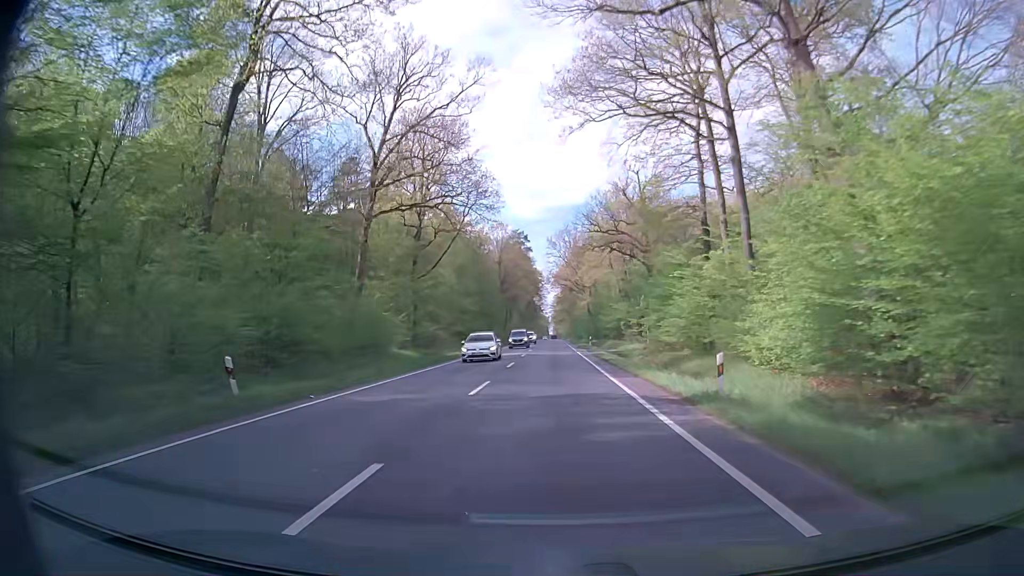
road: primary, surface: asphalt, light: Day
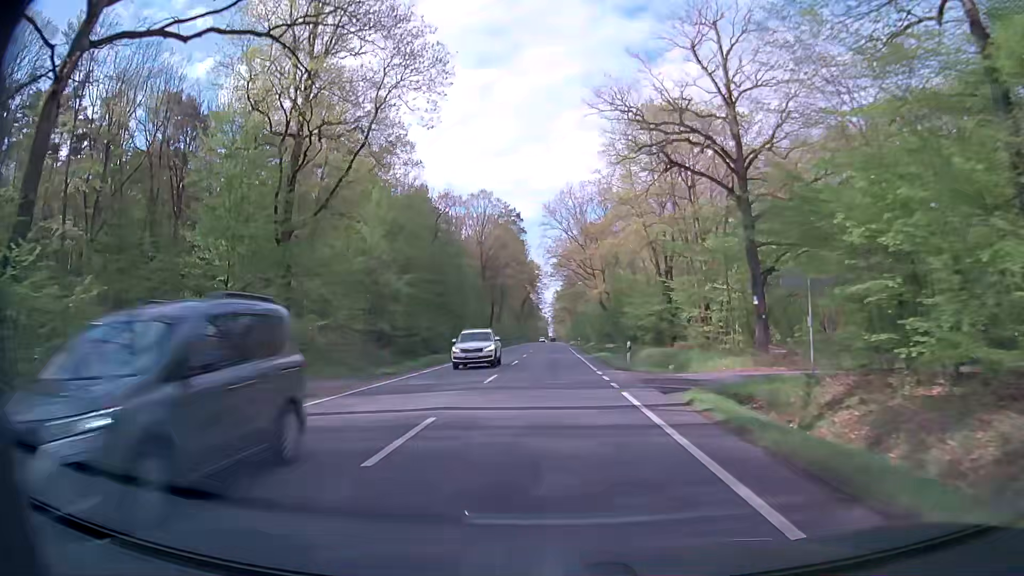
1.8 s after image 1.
(+0.1, +32.1) m; 0°
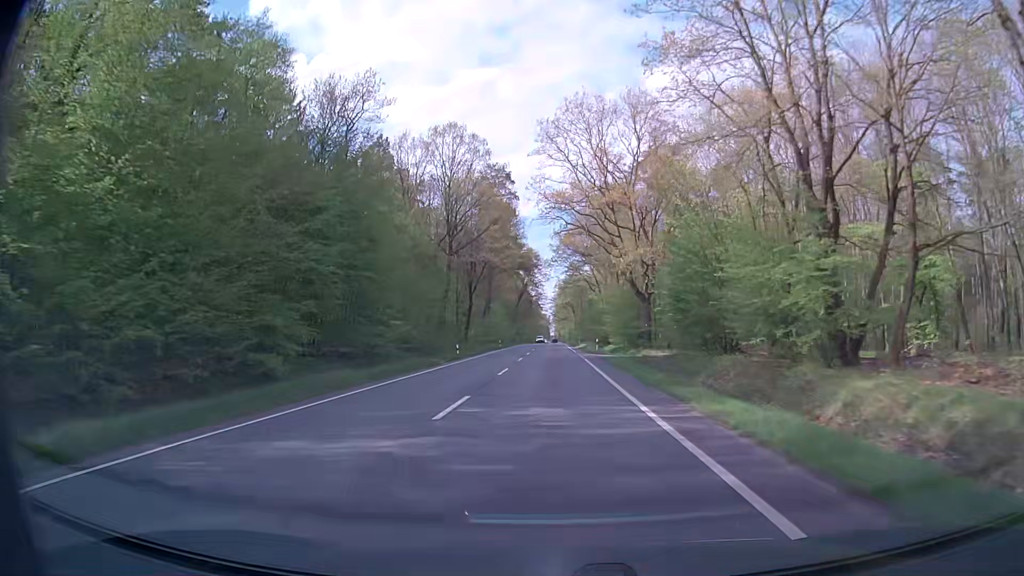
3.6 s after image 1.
(-0.1, +32.2) m; 0°
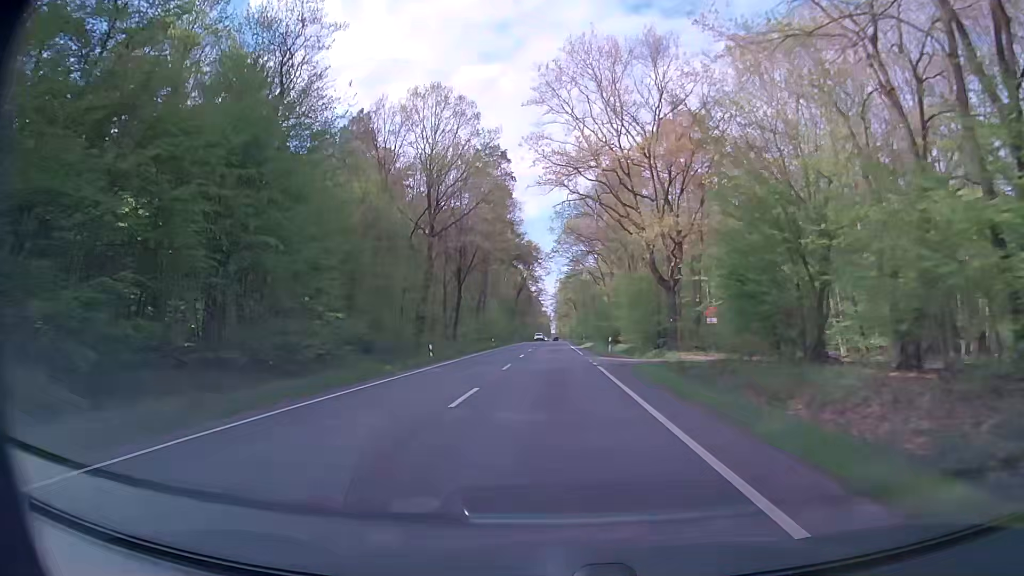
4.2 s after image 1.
(0.0, +10.7) m; 0°
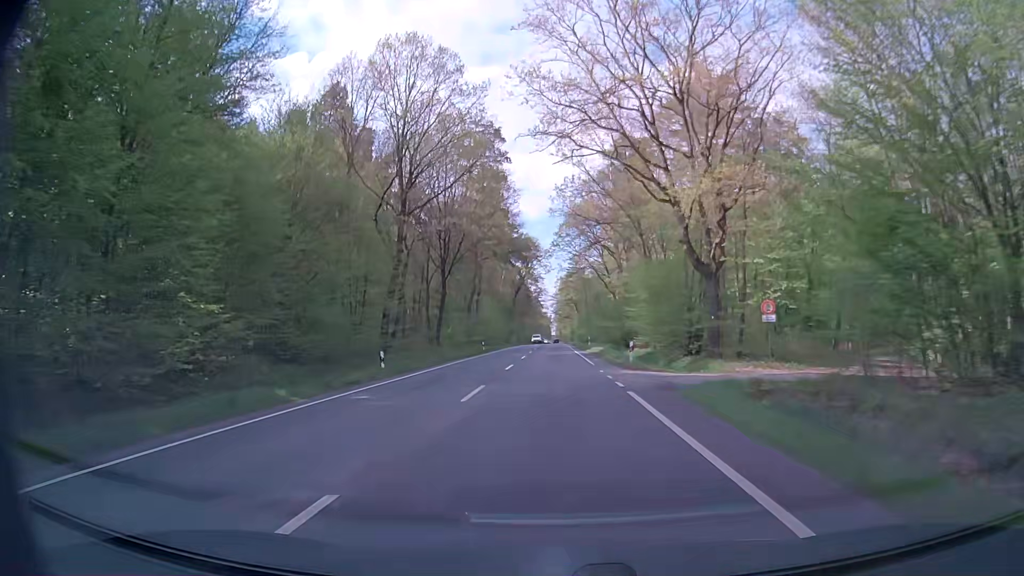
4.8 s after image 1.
(0.0, +10.7) m; 0°
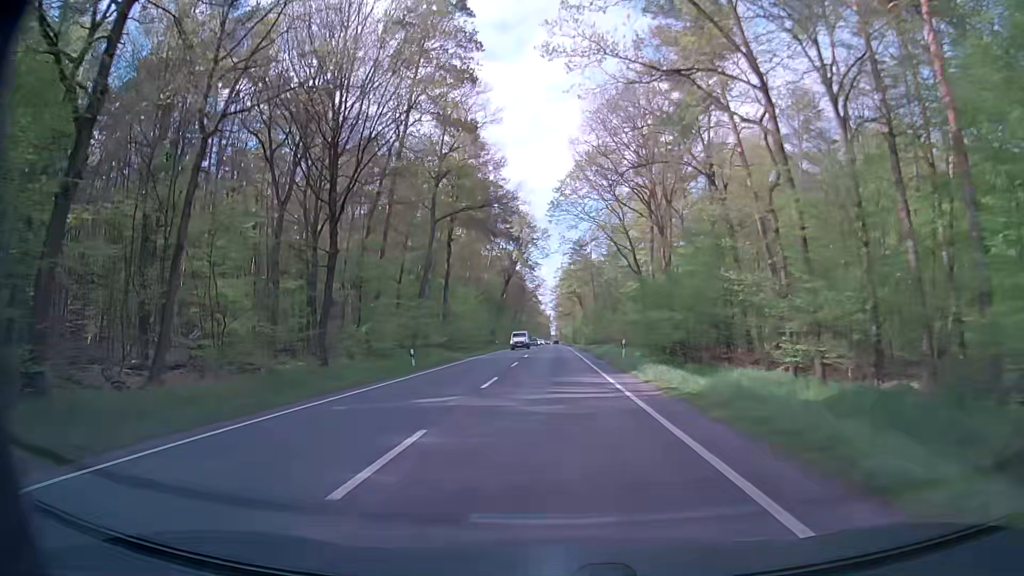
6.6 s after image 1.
(+0.4, +32.2) m; +1°
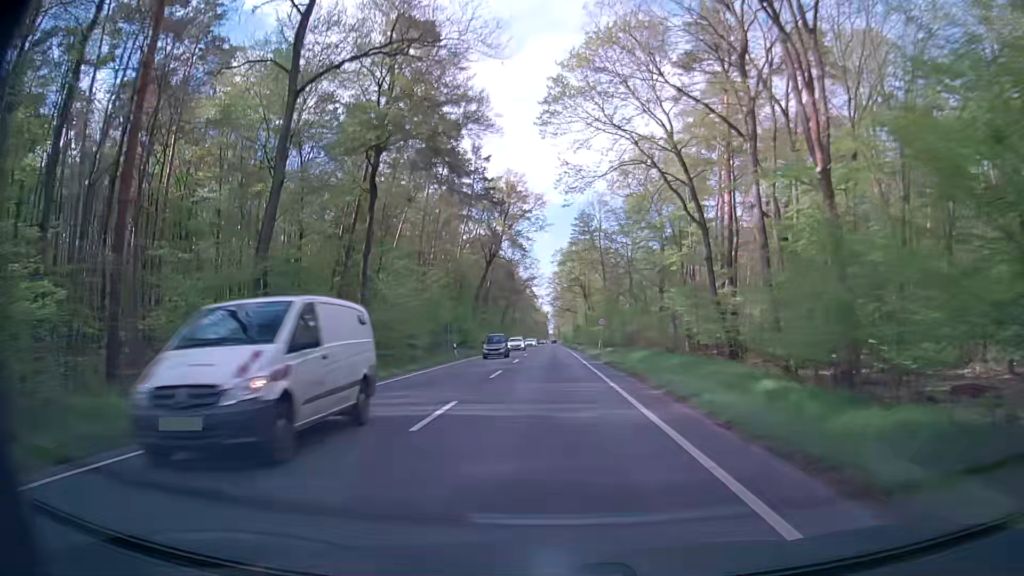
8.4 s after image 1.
(0.0, +32.2) m; 0°
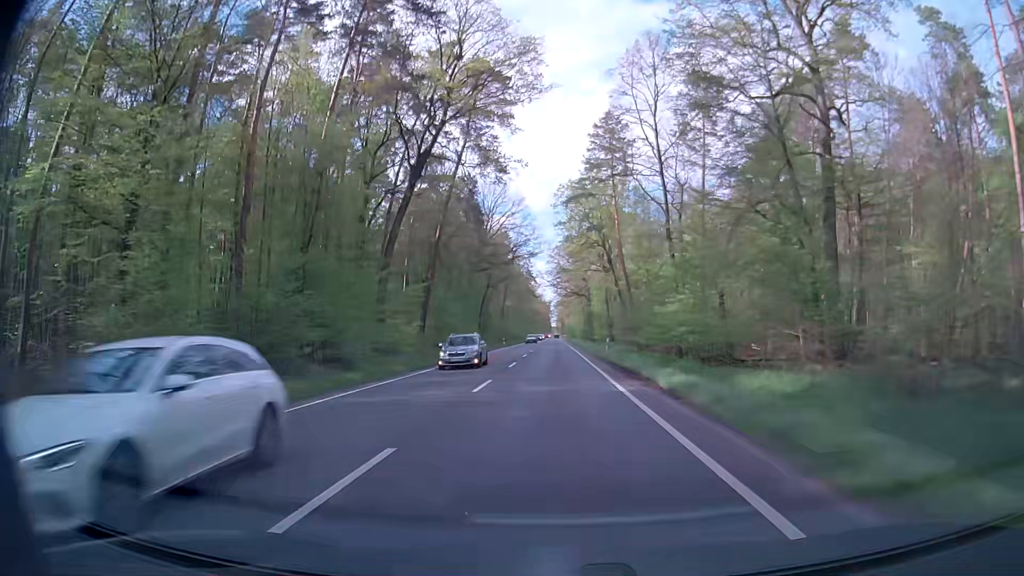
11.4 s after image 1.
(+0.5, +53.9) m; 0°
(0, +10) (0, +20) (0, +30) (0, +40) (0, +50) (0, +60) (0, +70) (0, +80) (0, +90) (0, +100) m
